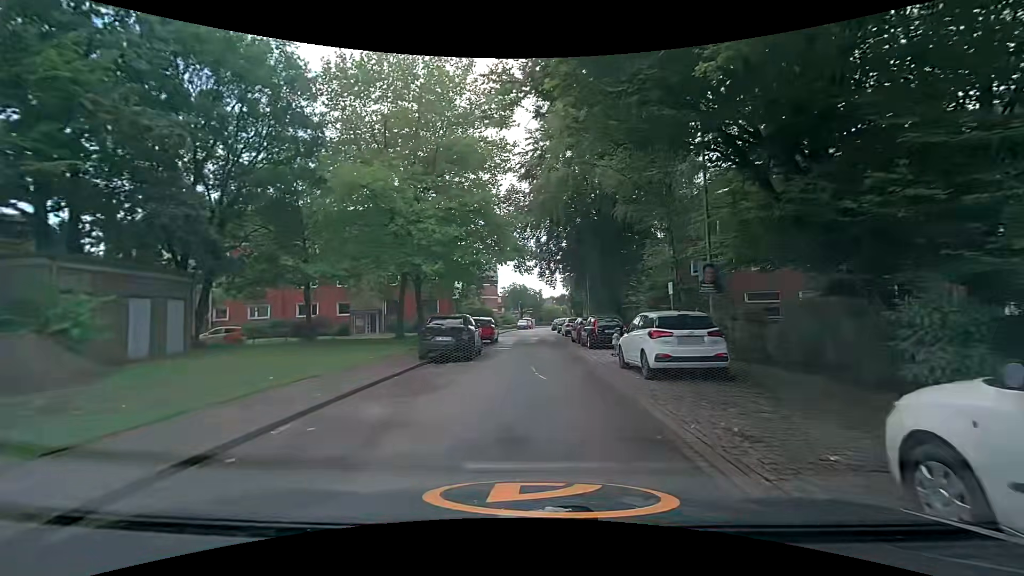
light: Day
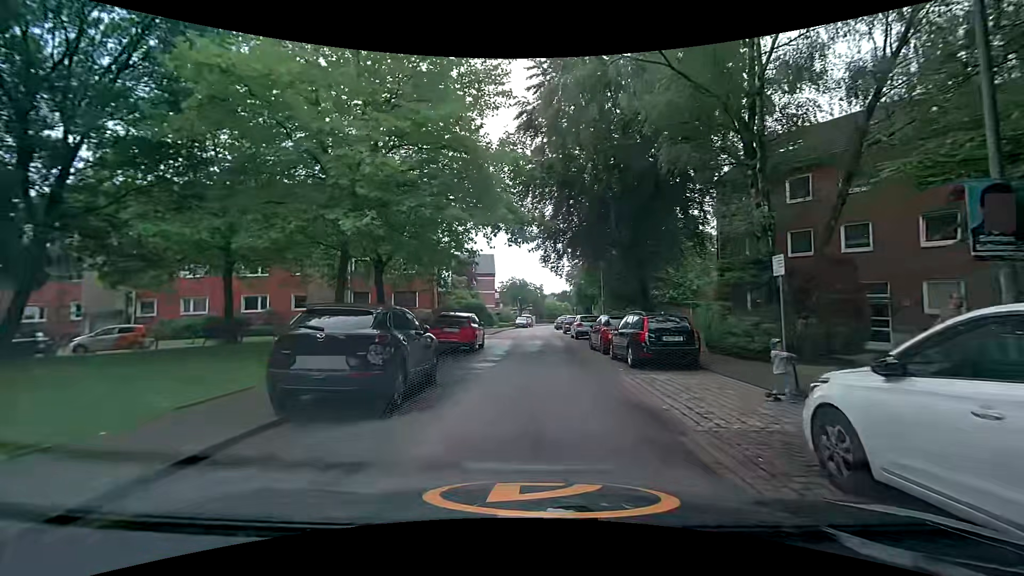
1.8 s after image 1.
(0.0, +9.4) m; +2°
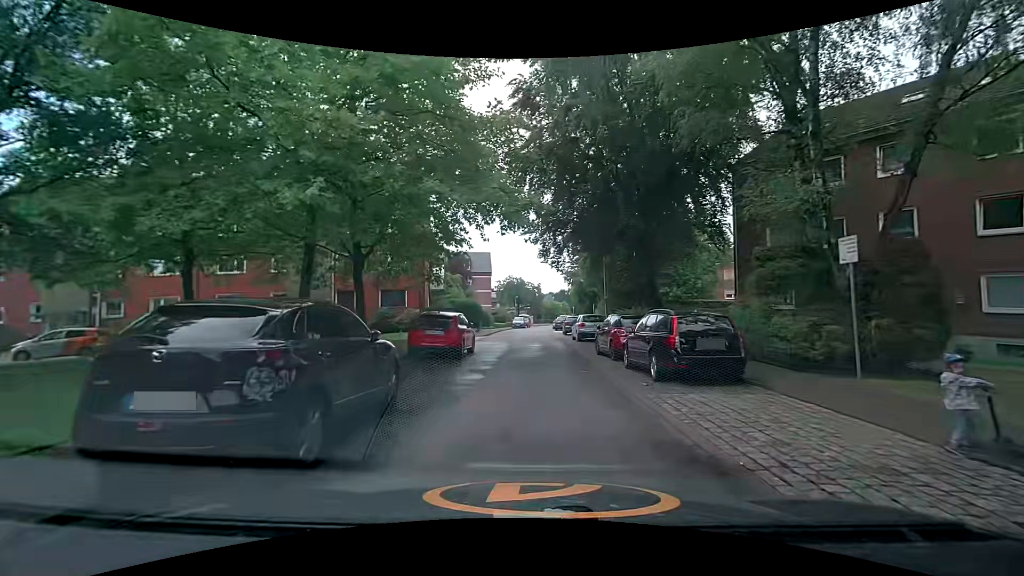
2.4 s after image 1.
(-0.1, +2.8) m; -2°
